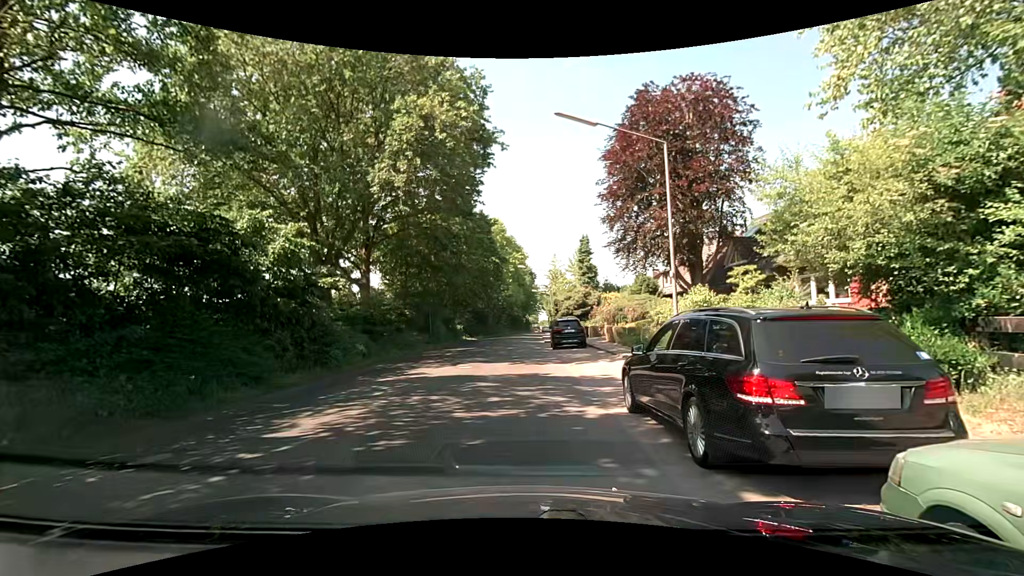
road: unclassified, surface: asphalt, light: Day
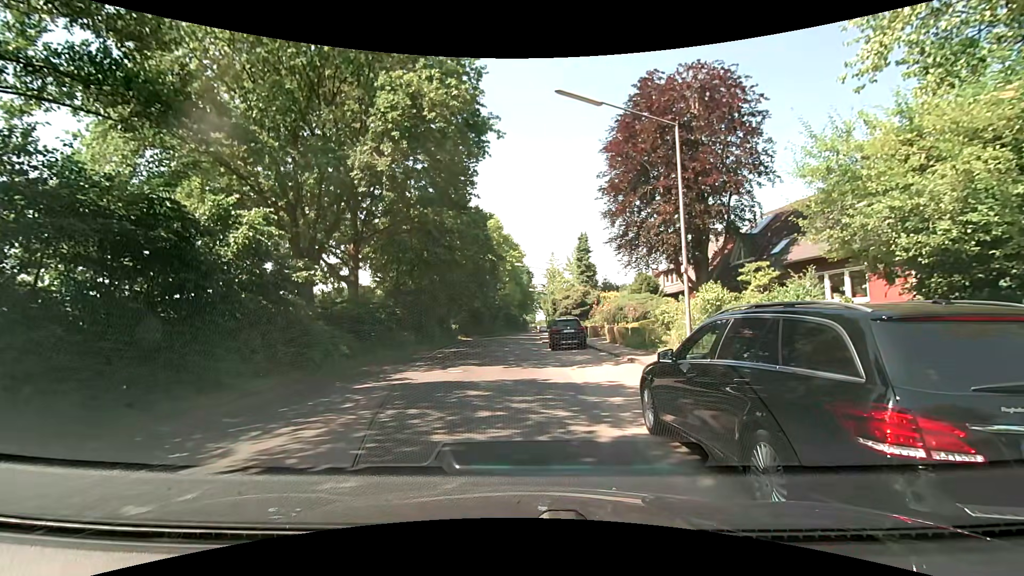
(0.0, +1.5) m; 0°
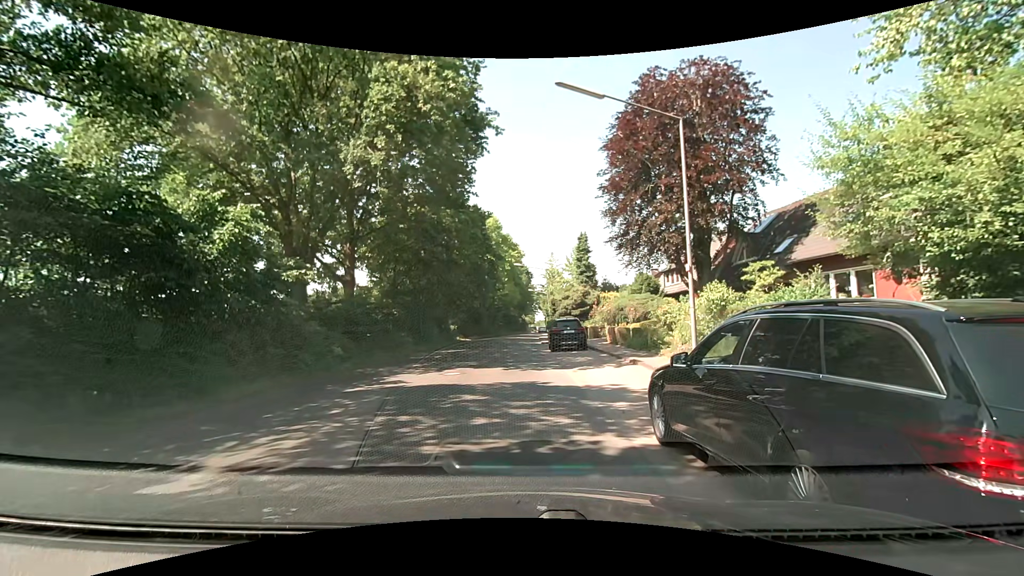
(0.0, +0.5) m; 0°
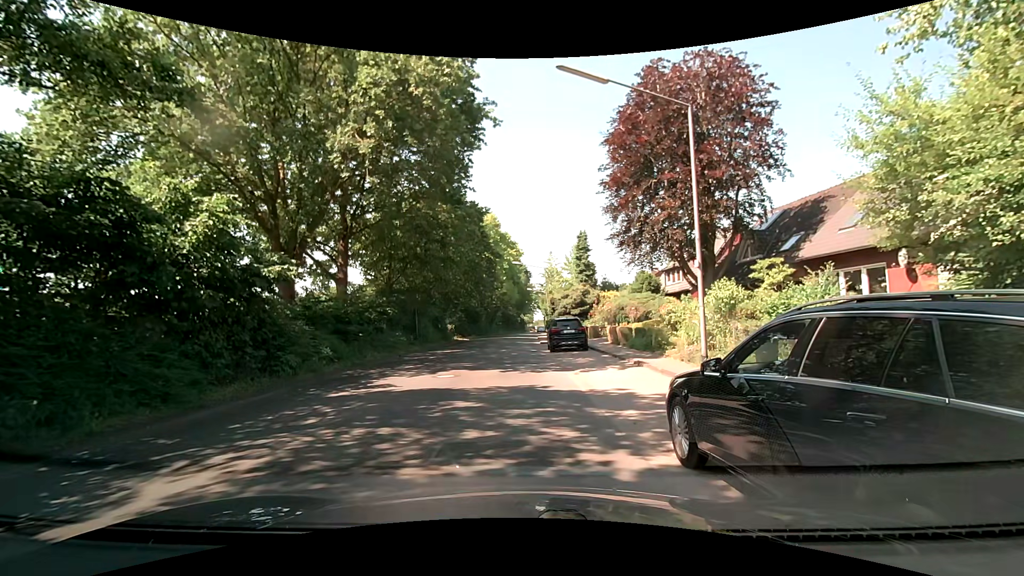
(0.0, +0.9) m; 0°
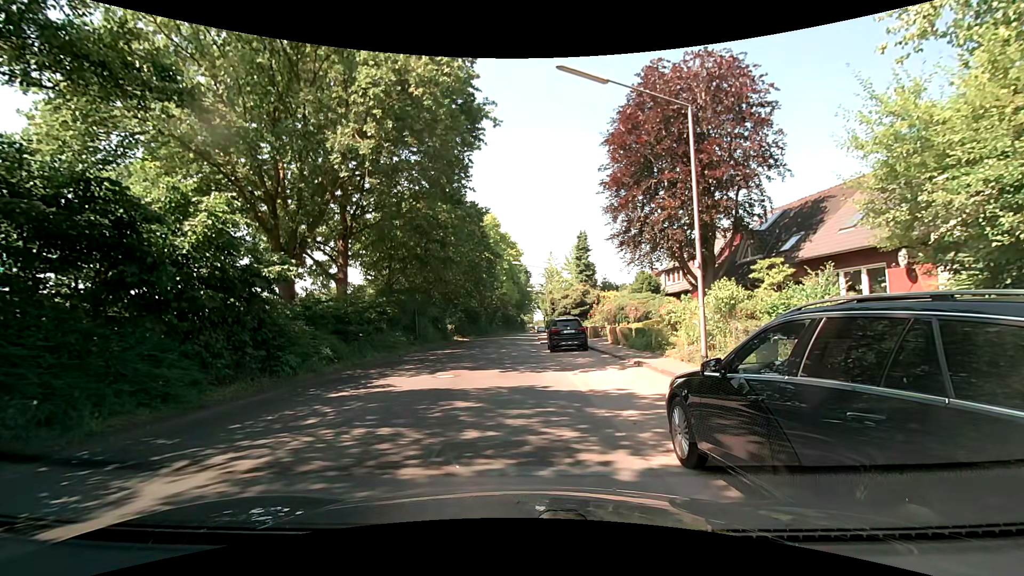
(0.0, 0.0) m; 0°
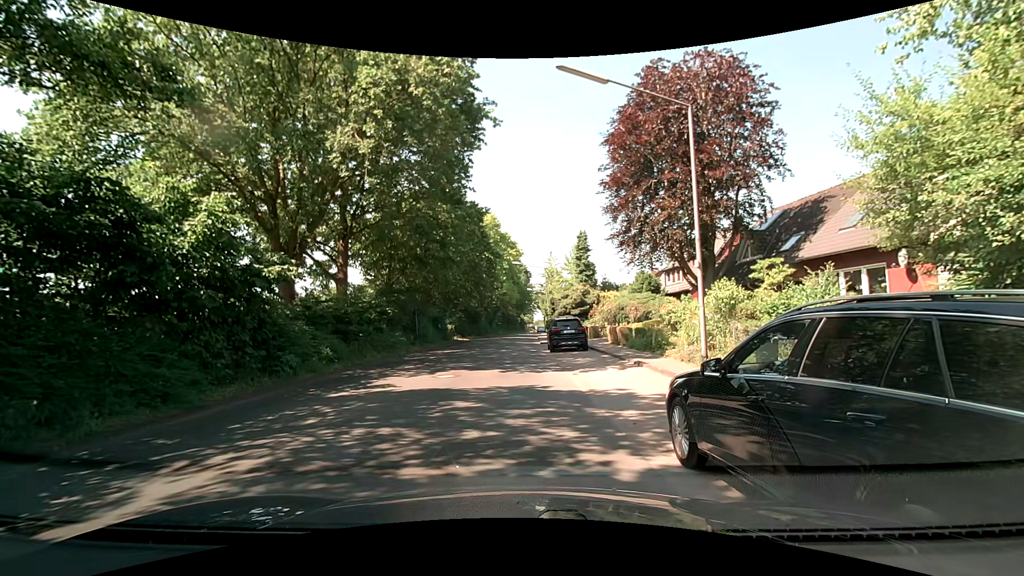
(0.0, 0.0) m; 0°
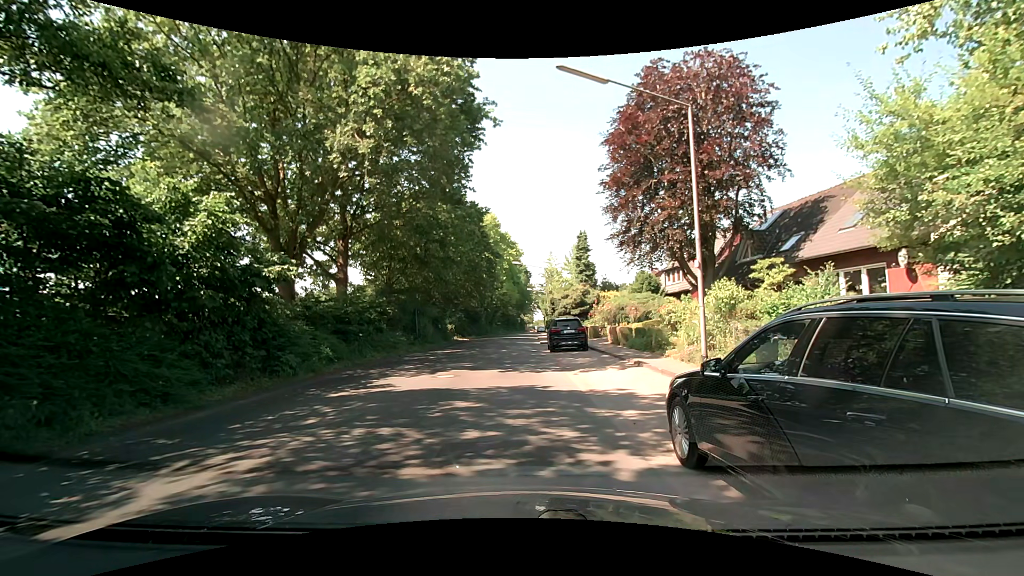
(0.0, 0.0) m; 0°
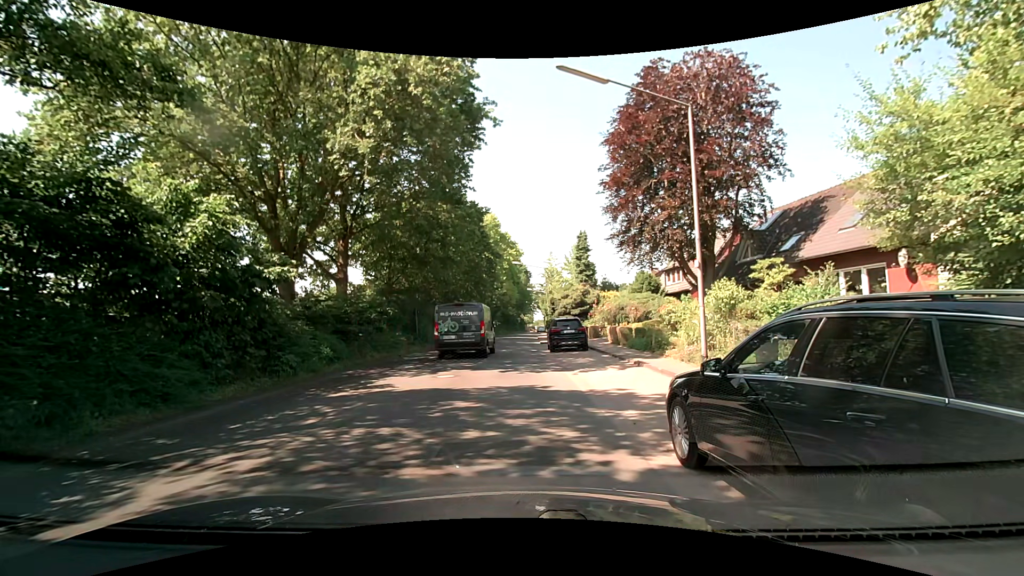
(0.0, 0.0) m; 0°
